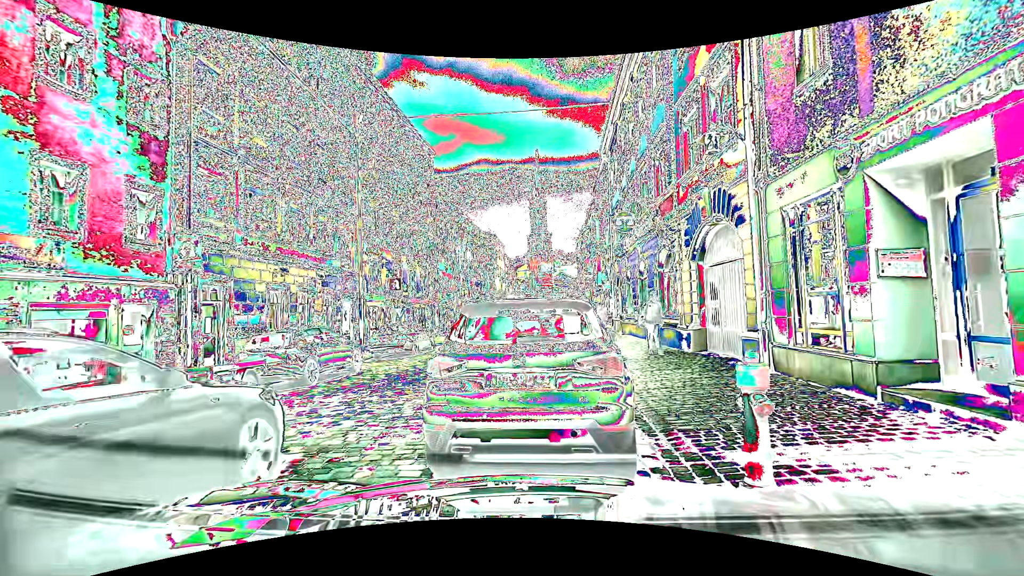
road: residential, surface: sett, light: Day
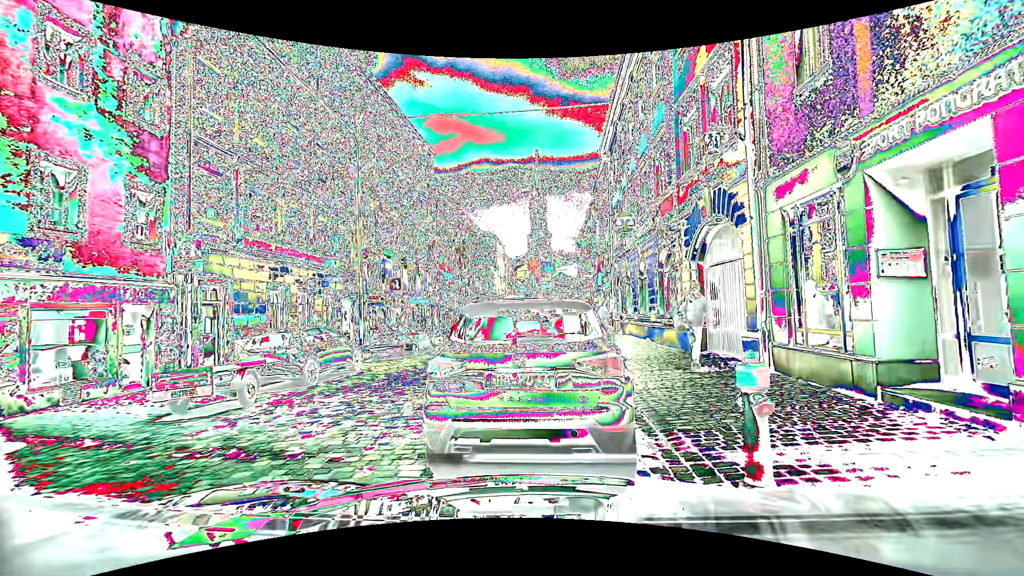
(0.0, 0.0) m; 0°
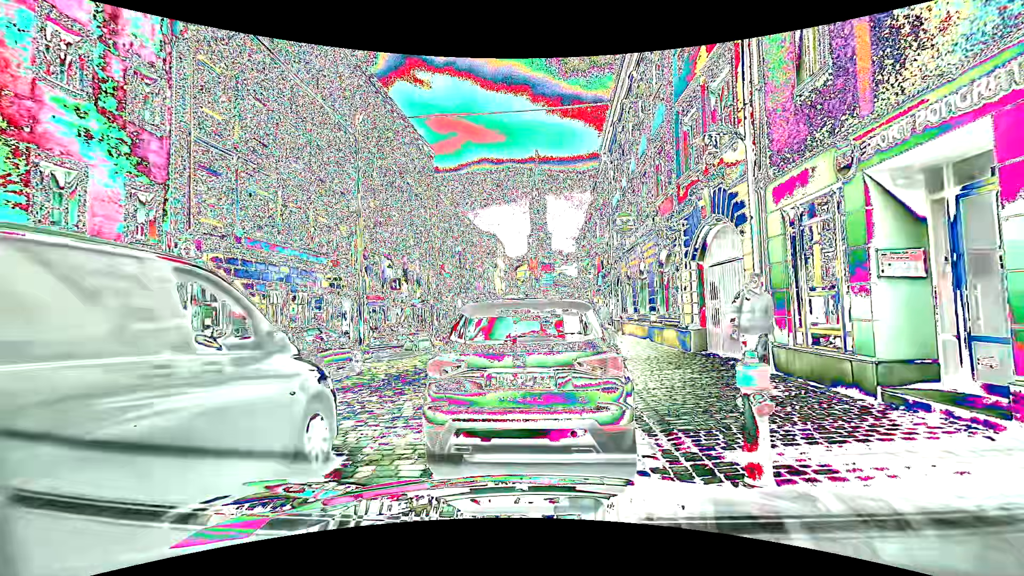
(0.0, 0.0) m; 0°
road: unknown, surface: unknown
